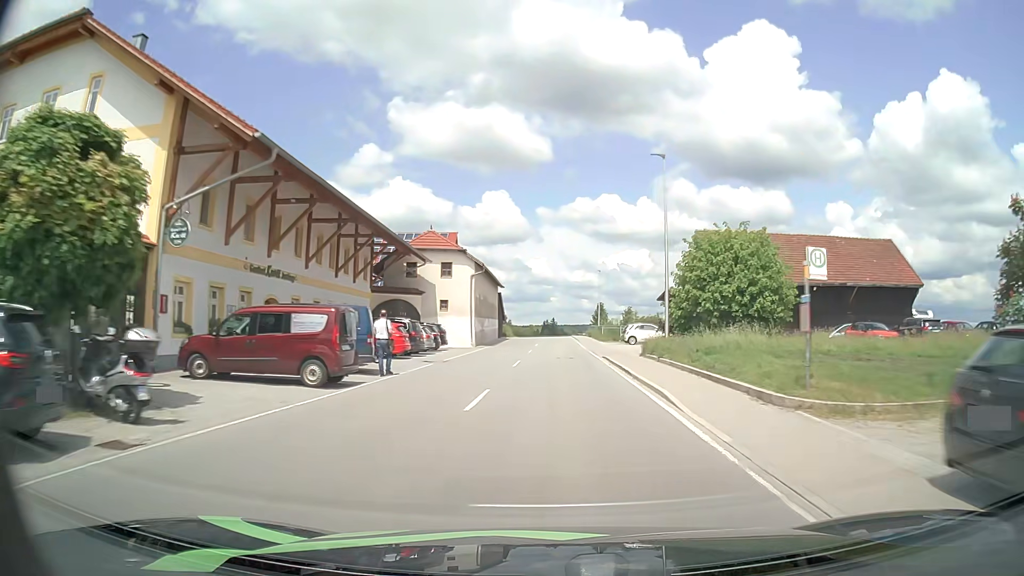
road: tertiary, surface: asphalt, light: Day
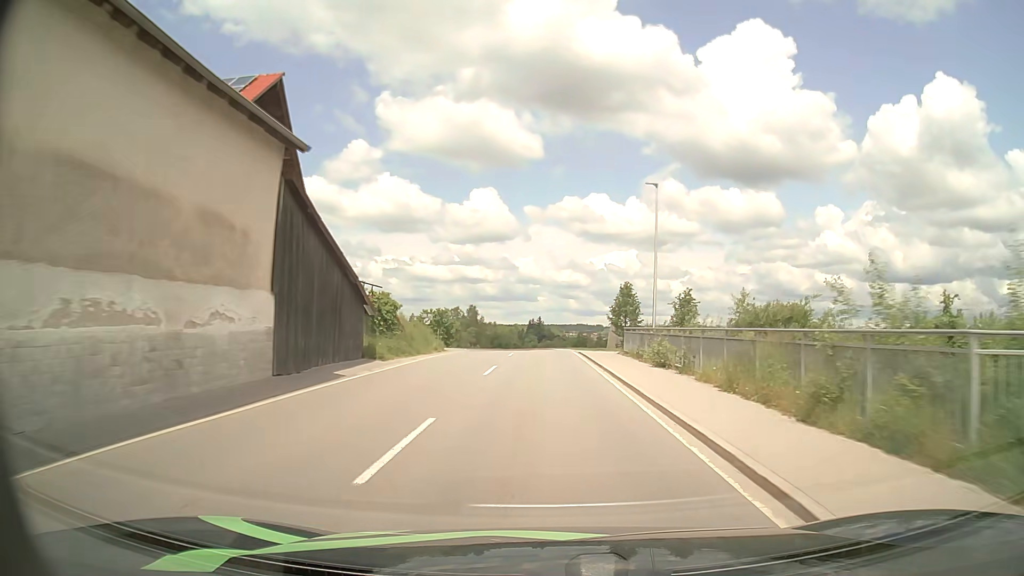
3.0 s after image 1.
(+0.7, +52.8) m; +1°
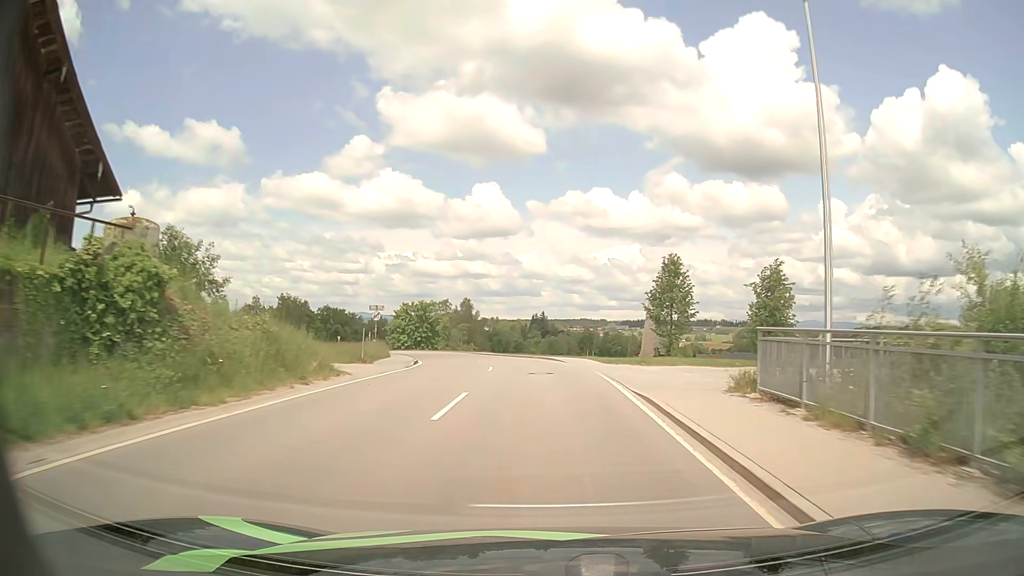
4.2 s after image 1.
(0.0, +20.1) m; 0°
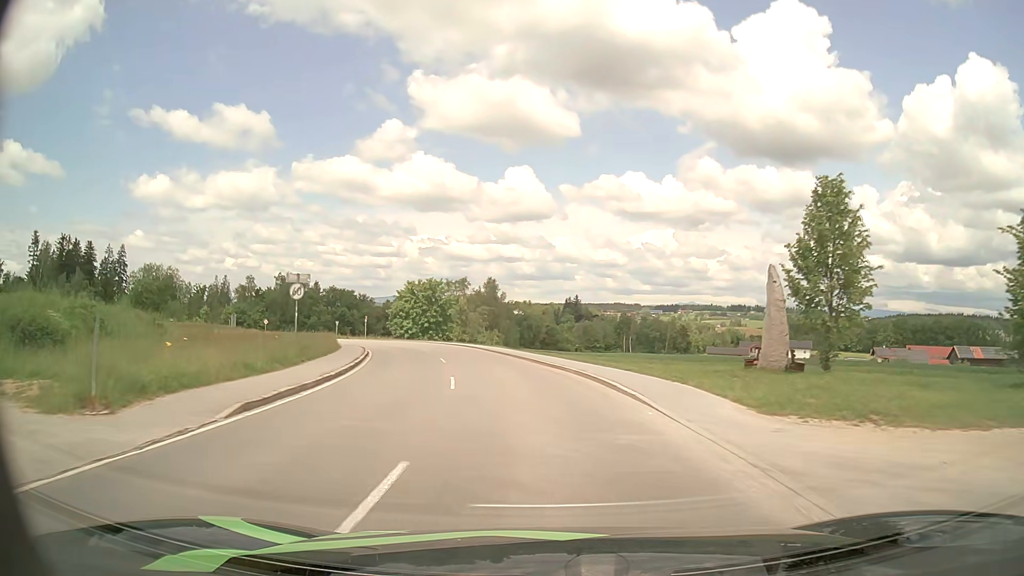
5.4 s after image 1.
(-0.3, +18.5) m; -2°
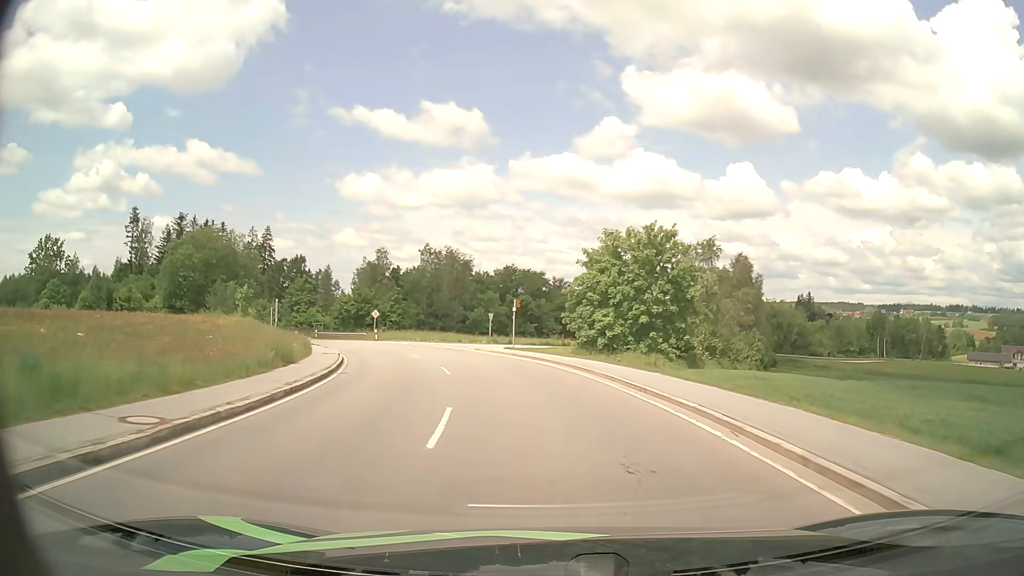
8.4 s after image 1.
(-6.8, +43.0) m; -19°
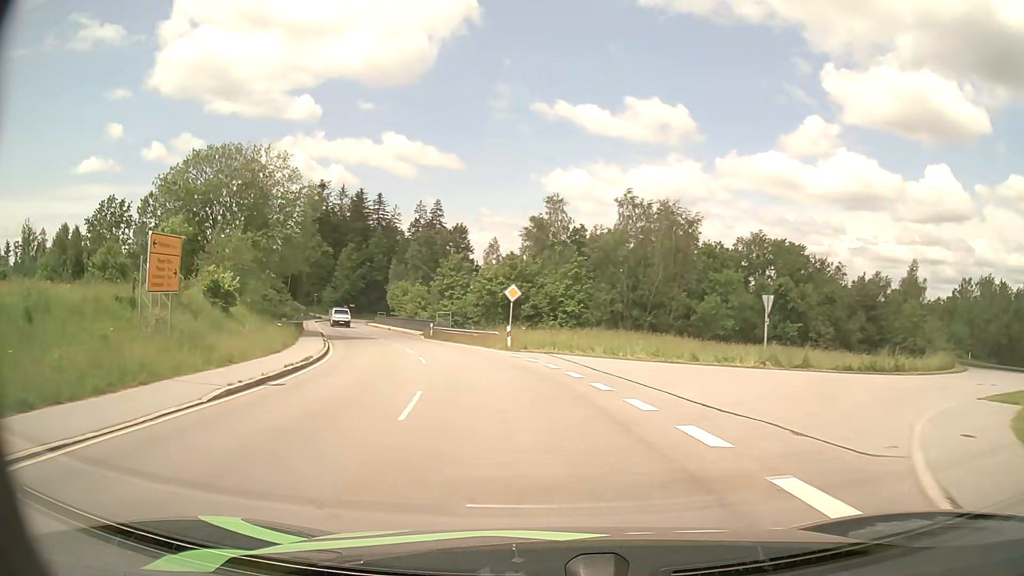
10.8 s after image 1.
(-5.0, +34.3) m; -17°
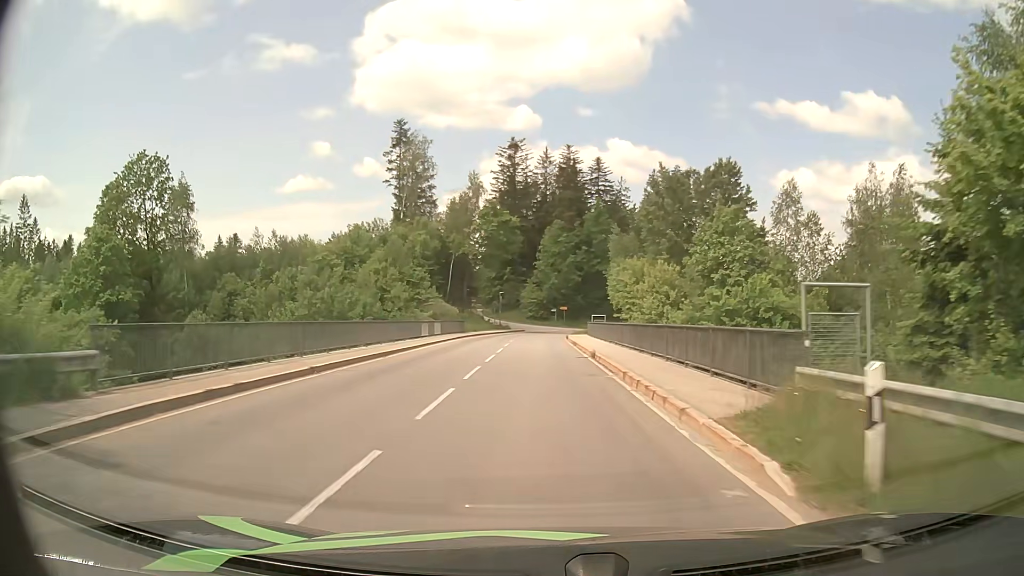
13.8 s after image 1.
(-8.4, +41.9) m; -20°
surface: paved
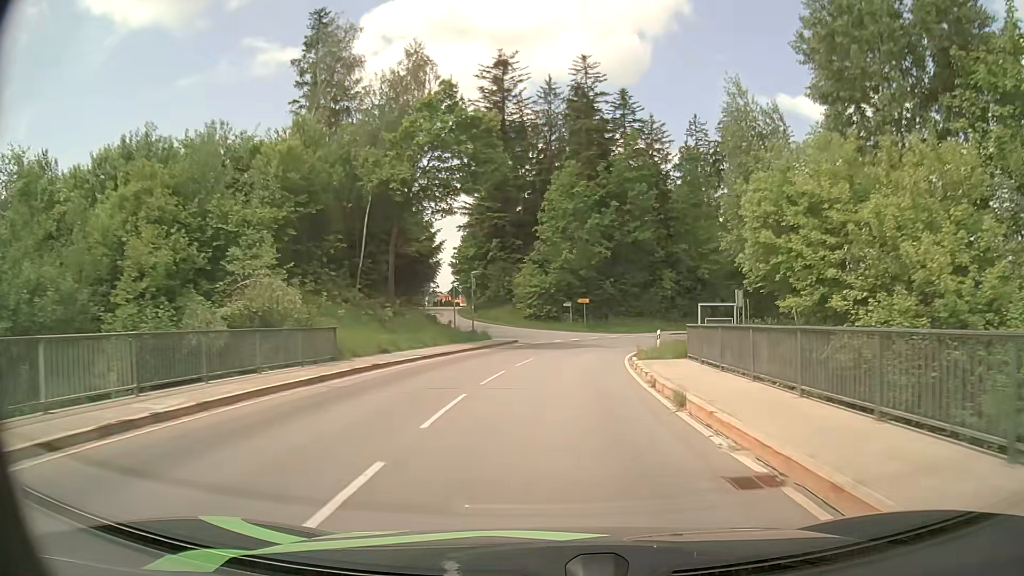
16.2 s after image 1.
(-1.0, +36.5) m; -1°
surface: asphalt
(0, +10) (+1, +20) (+2, +30) (+5, +39) (+10, +48) (+16, +56) (+24, +62) (+32, +68) (+41, +73) (+50, +77) m
